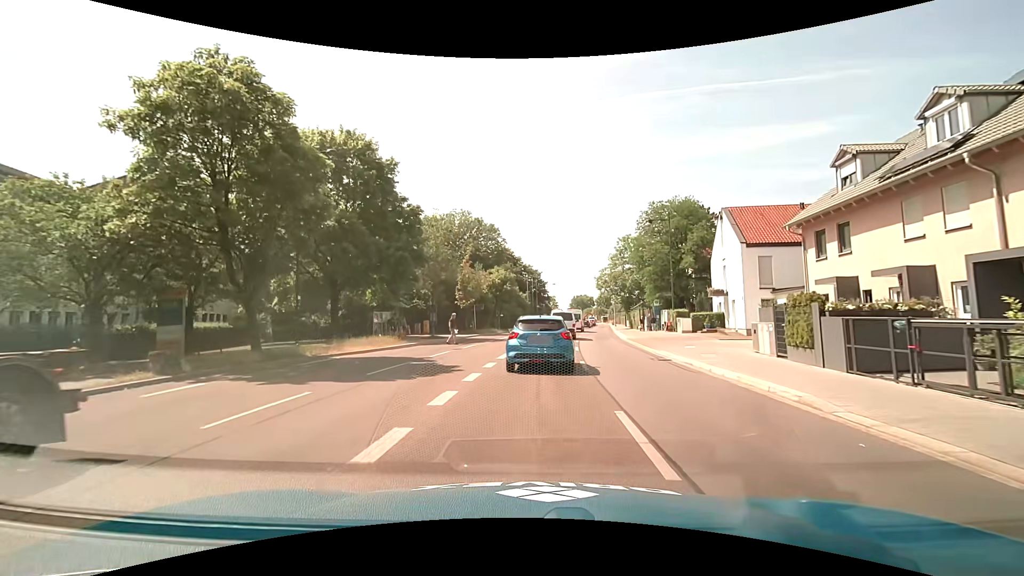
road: secondary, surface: asphalt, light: Day
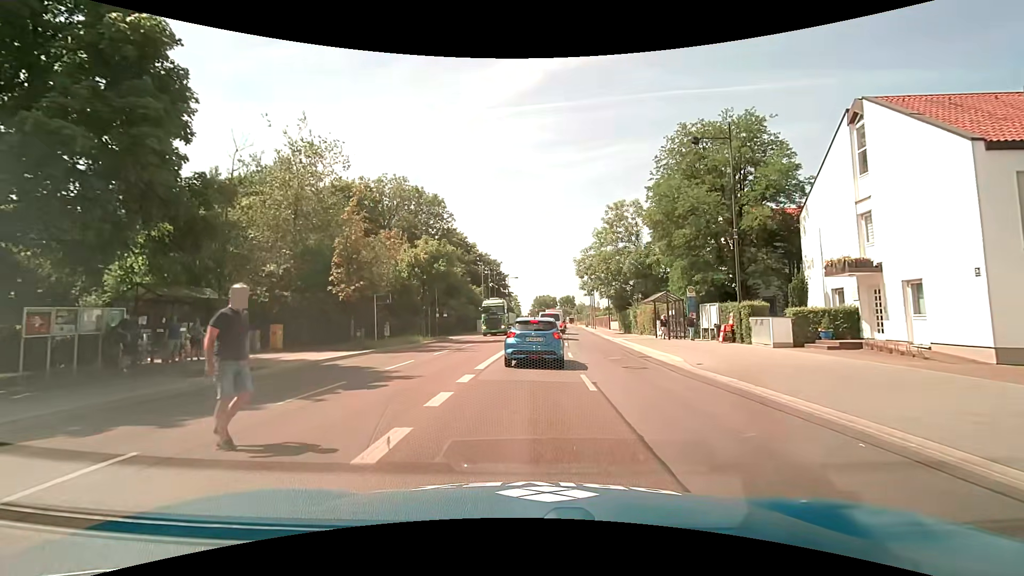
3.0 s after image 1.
(+0.5, +21.5) m; +4°
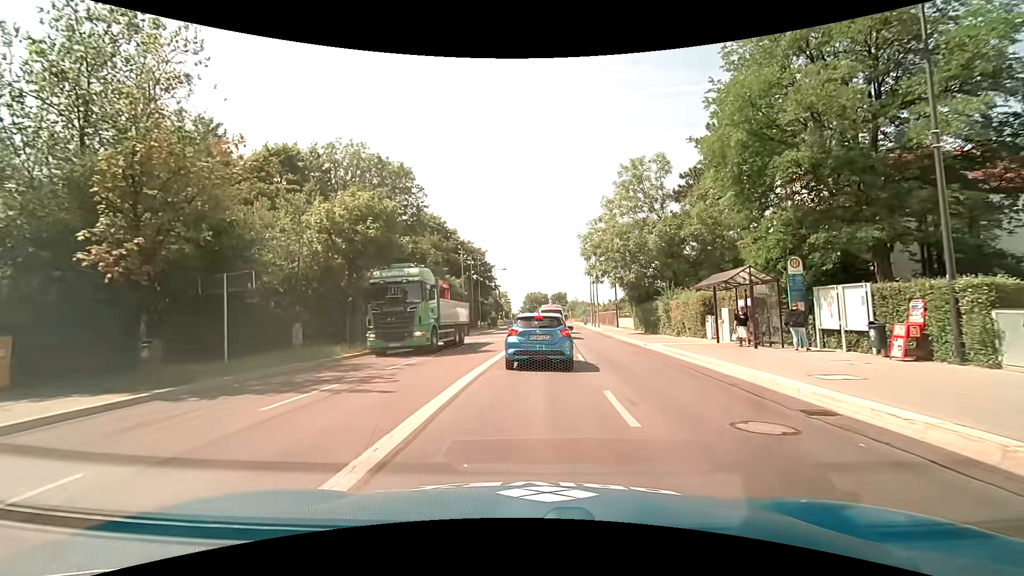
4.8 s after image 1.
(0.0, +12.7) m; +1°
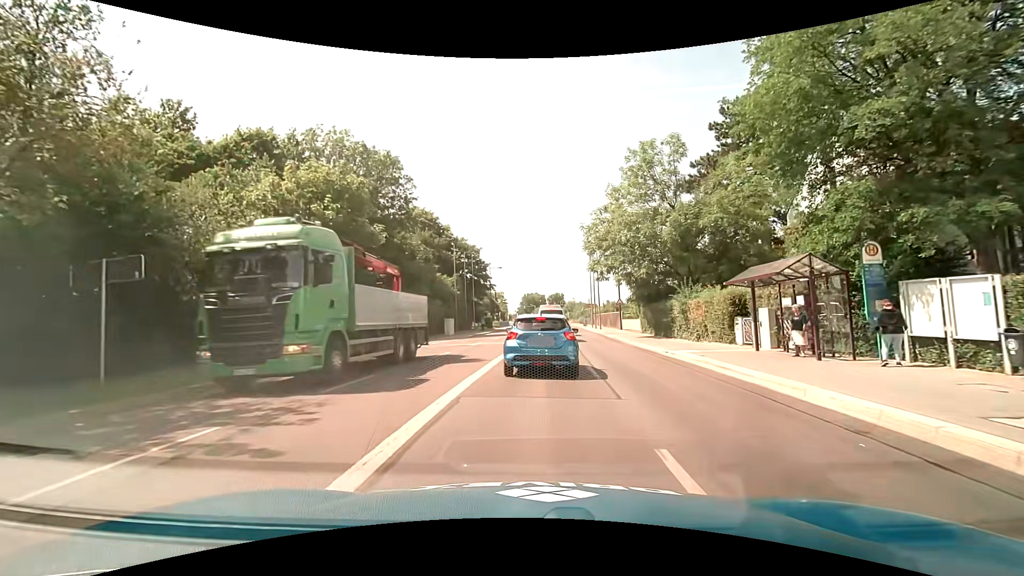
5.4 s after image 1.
(0.0, +4.0) m; 0°
